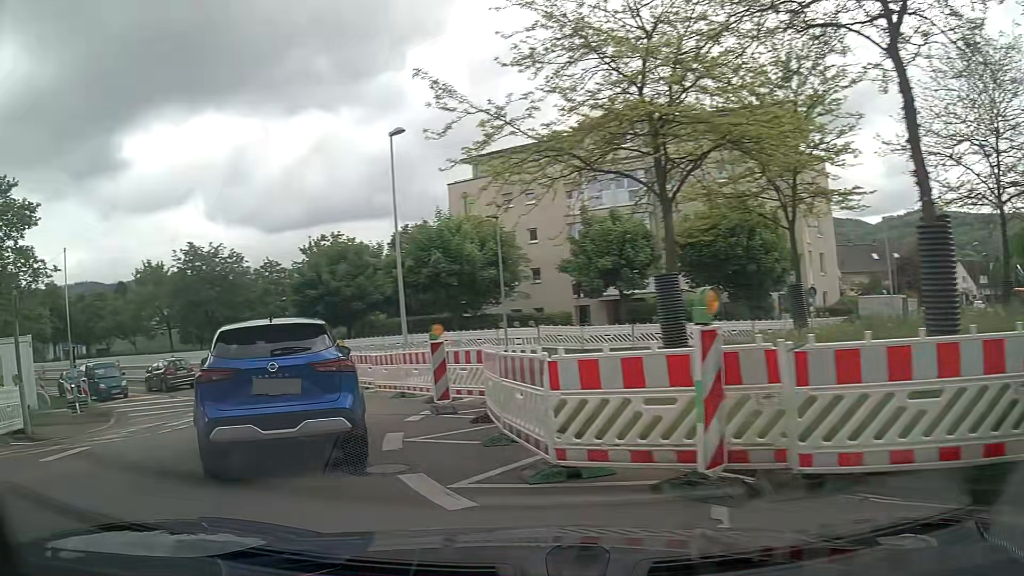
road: tertiary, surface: asphalt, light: Day
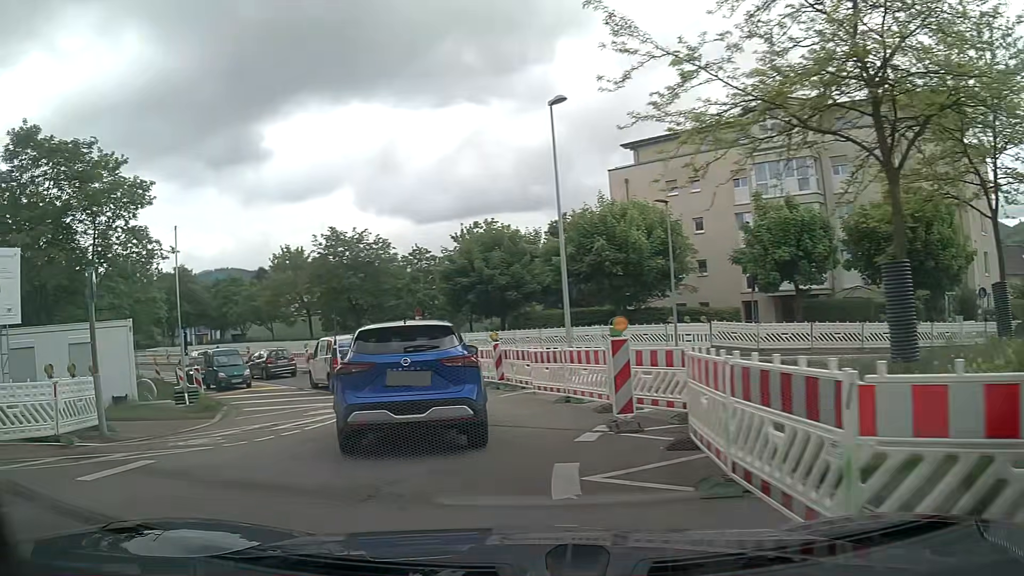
(-0.3, +2.6) m; -14°
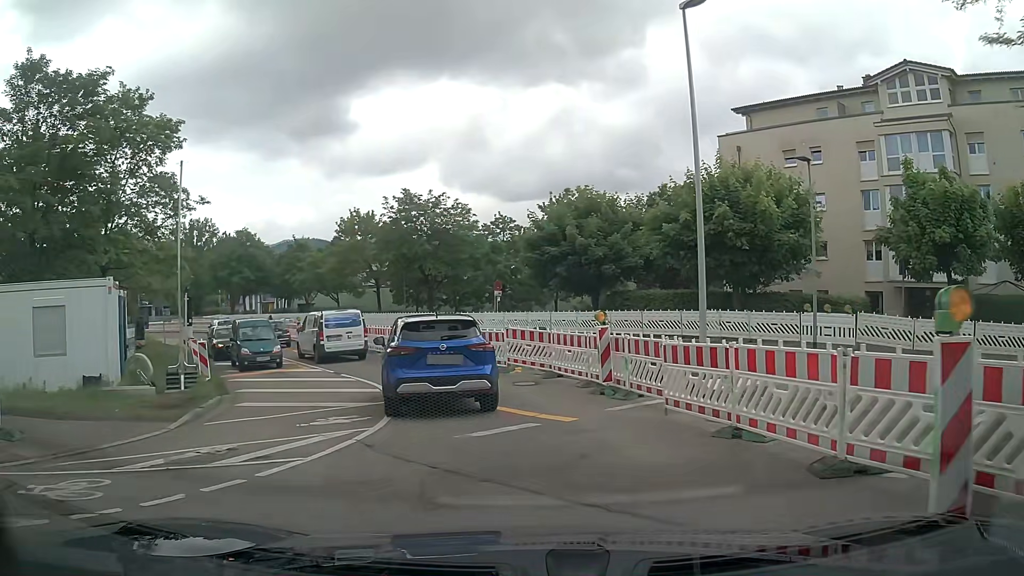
(-0.7, +5.8) m; -9°
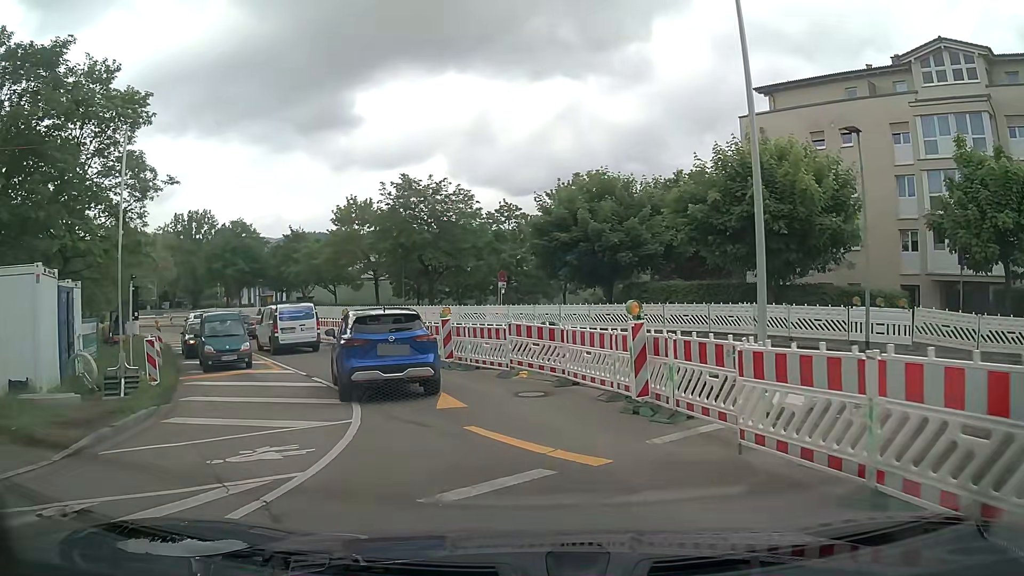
(0.0, +3.3) m; -1°
